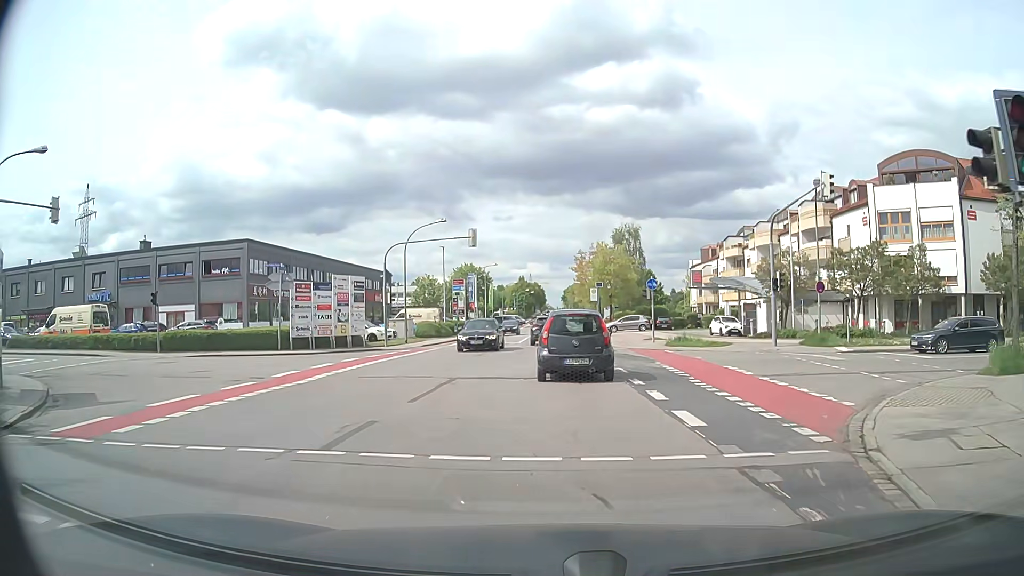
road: tertiary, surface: asphalt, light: Day
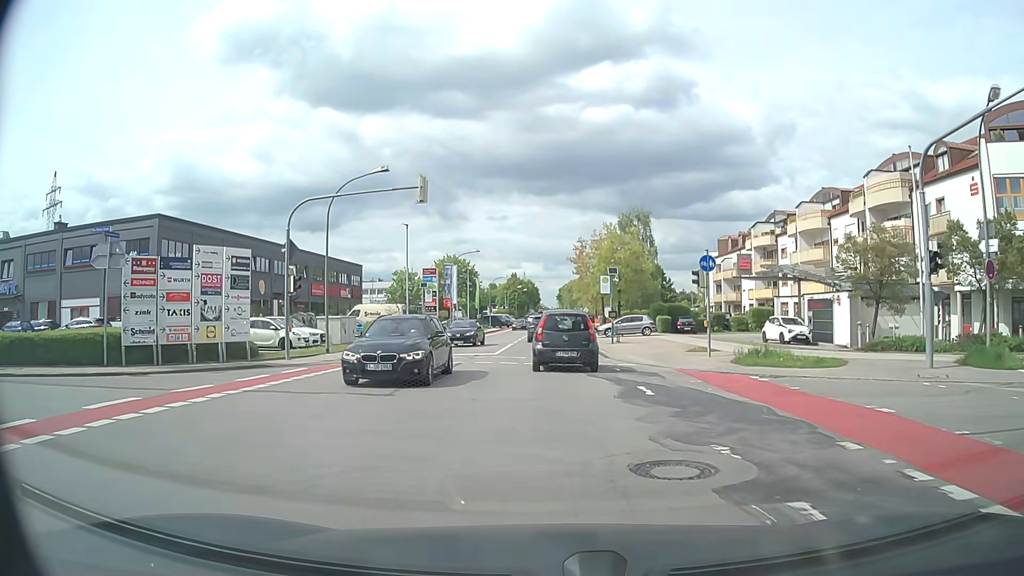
(+0.1, +14.3) m; 0°
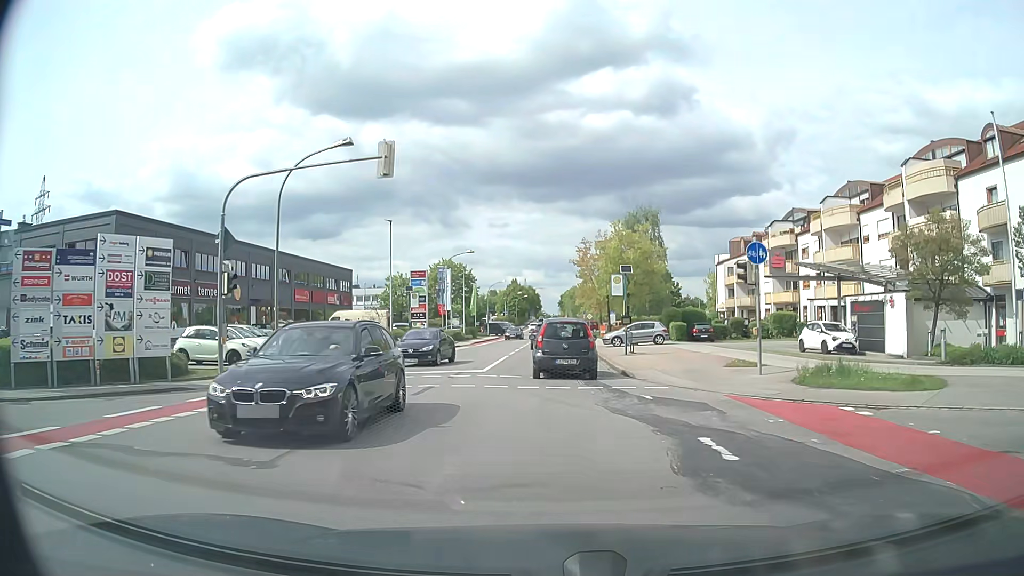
(0.0, +5.6) m; +1°
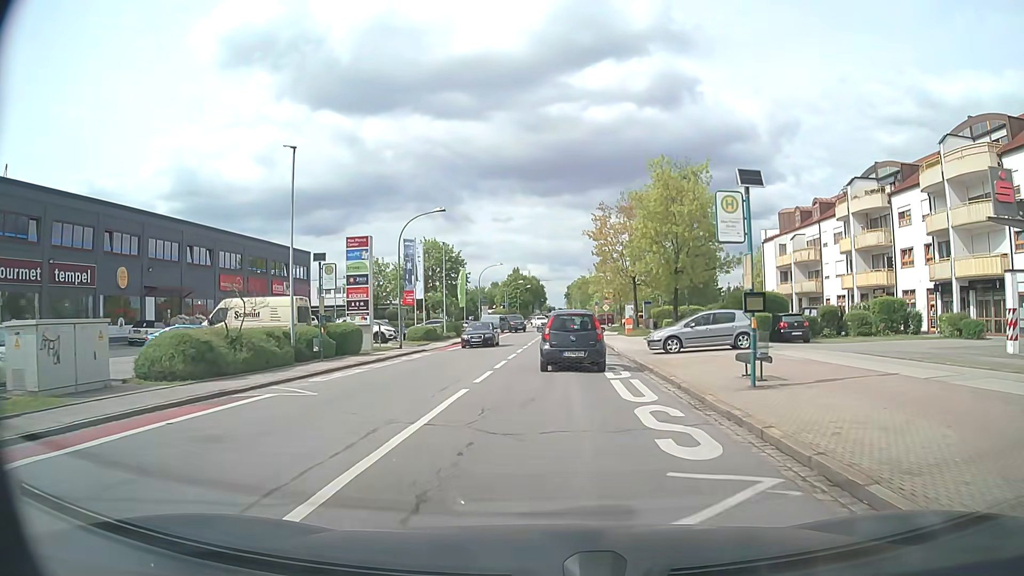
(-0.4, +17.8) m; -1°
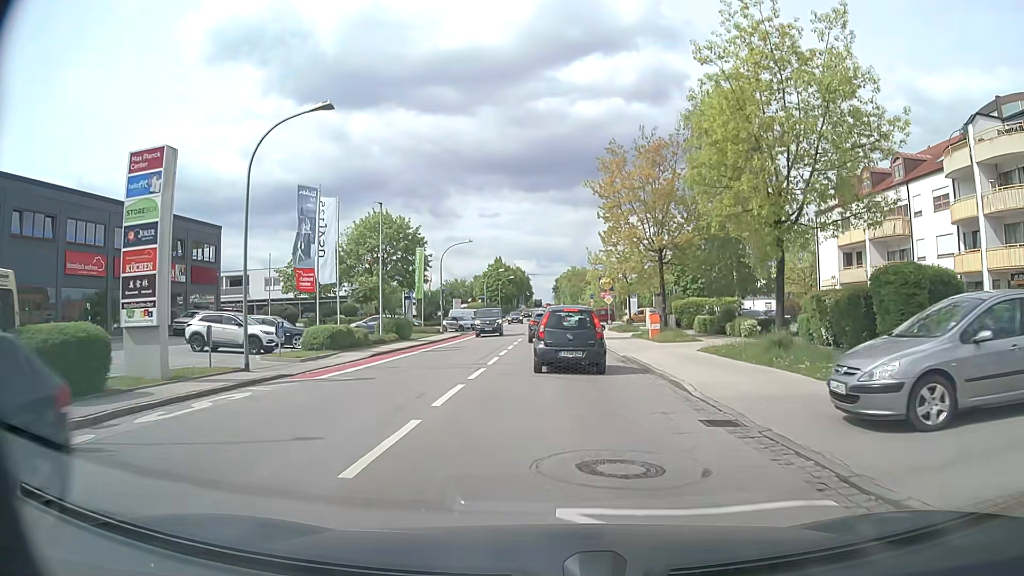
(+0.2, +17.9) m; +1°
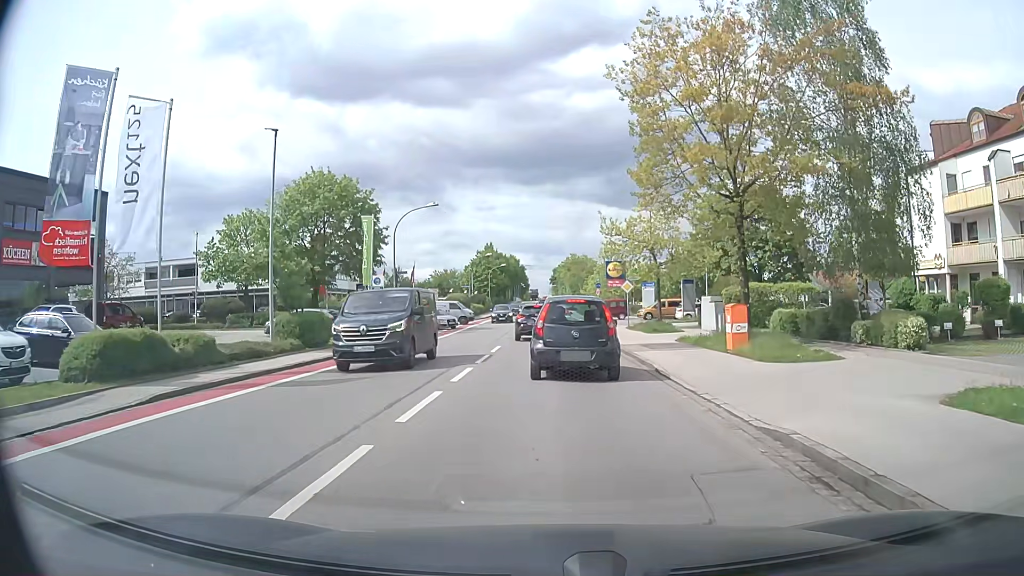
(+0.1, +15.2) m; 0°
